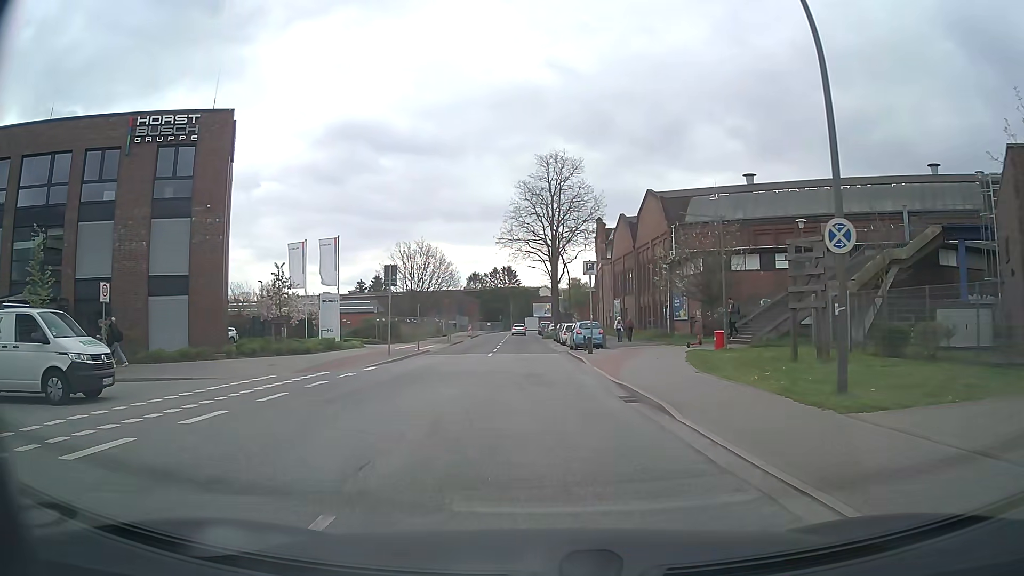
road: residential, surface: asphalt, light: Day
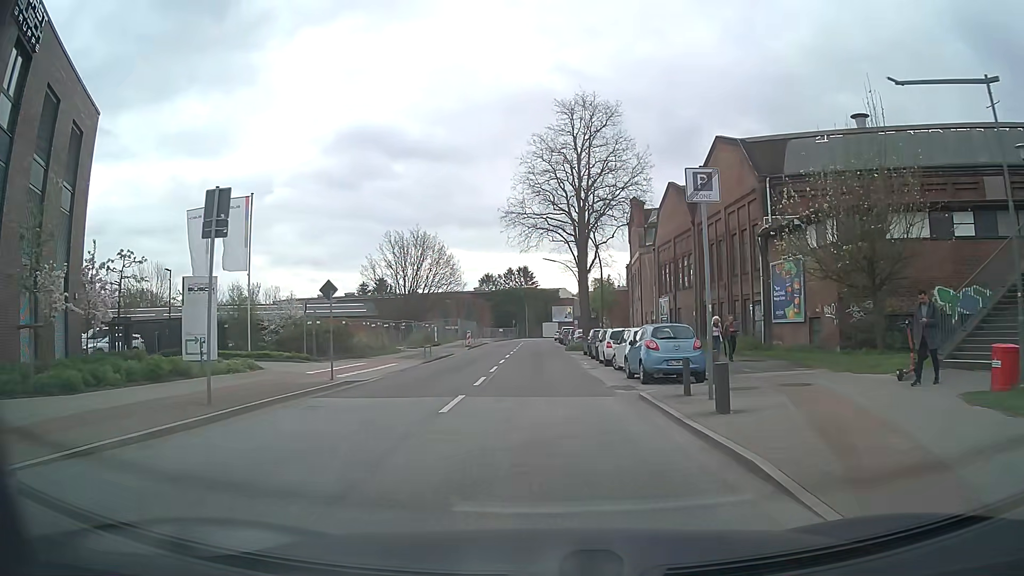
(-0.4, +18.1) m; -2°
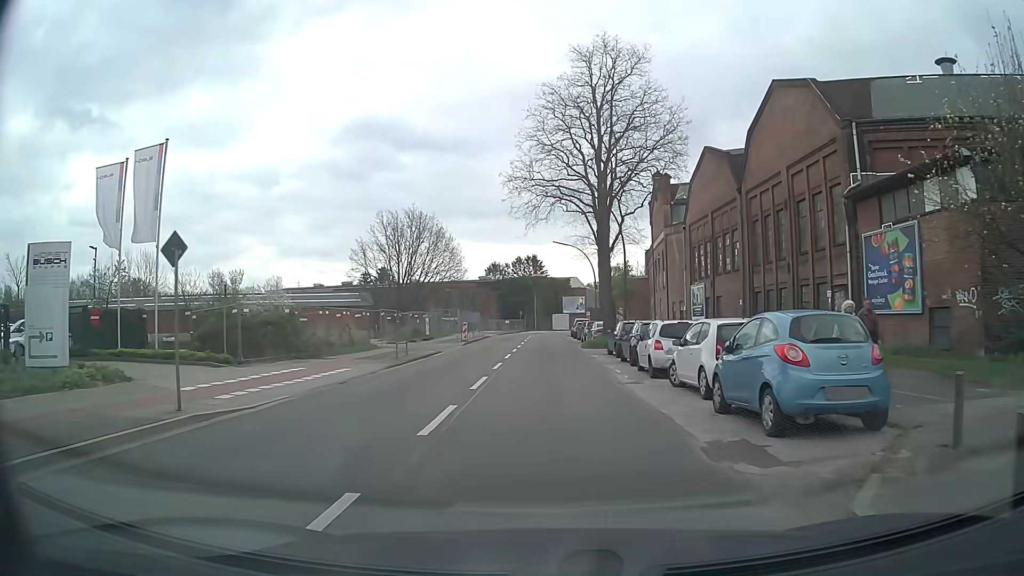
(0.0, +8.9) m; 0°
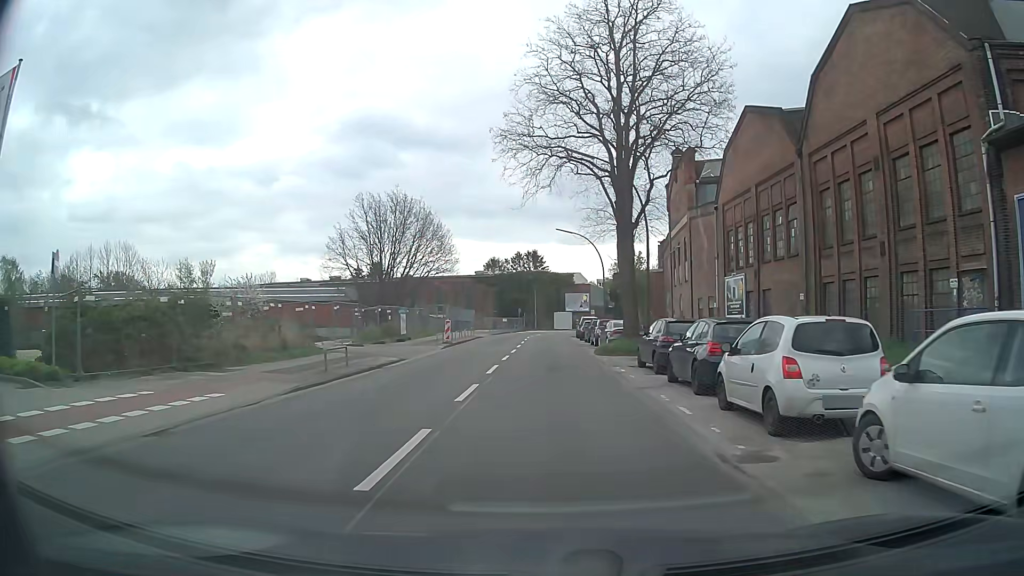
(-0.1, +8.9) m; 0°
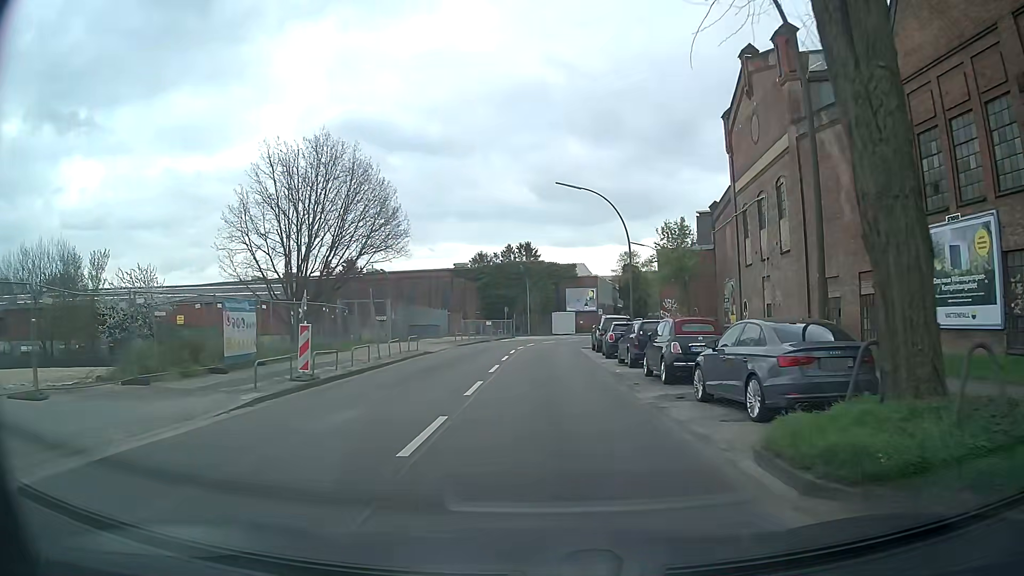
(+0.1, +22.4) m; 0°
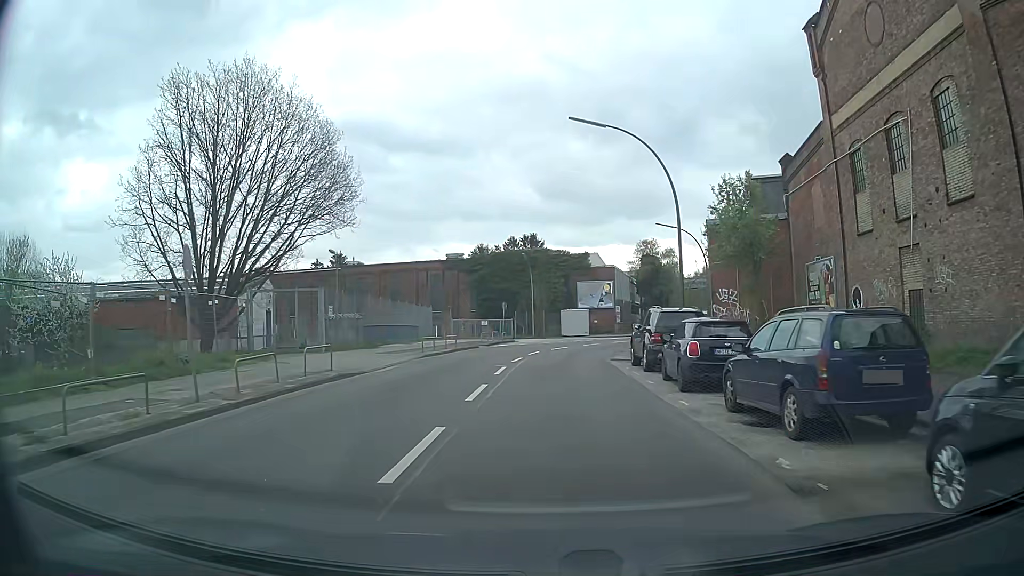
(0.0, +13.4) m; -1°
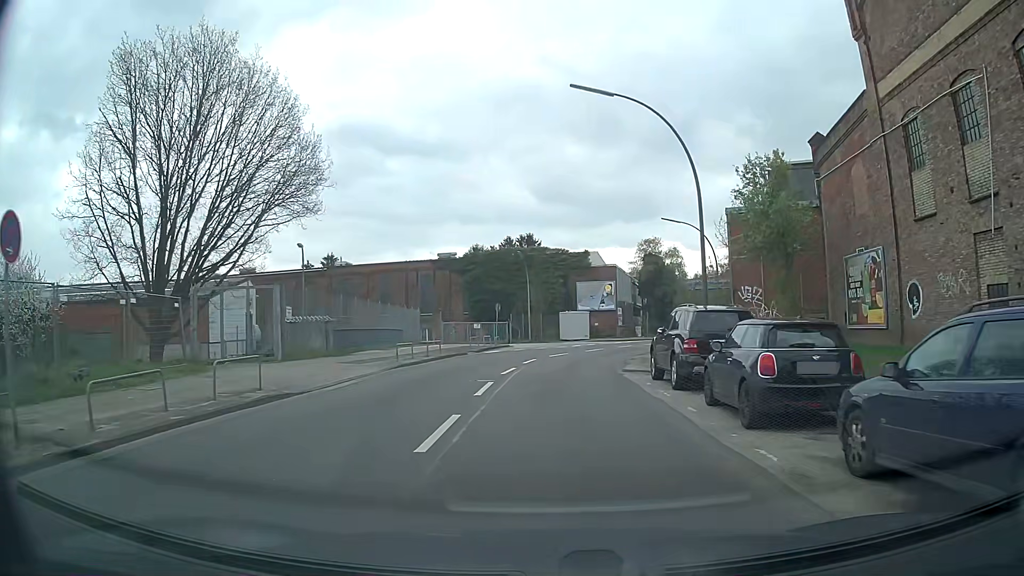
(+0.1, +4.5) m; +2°
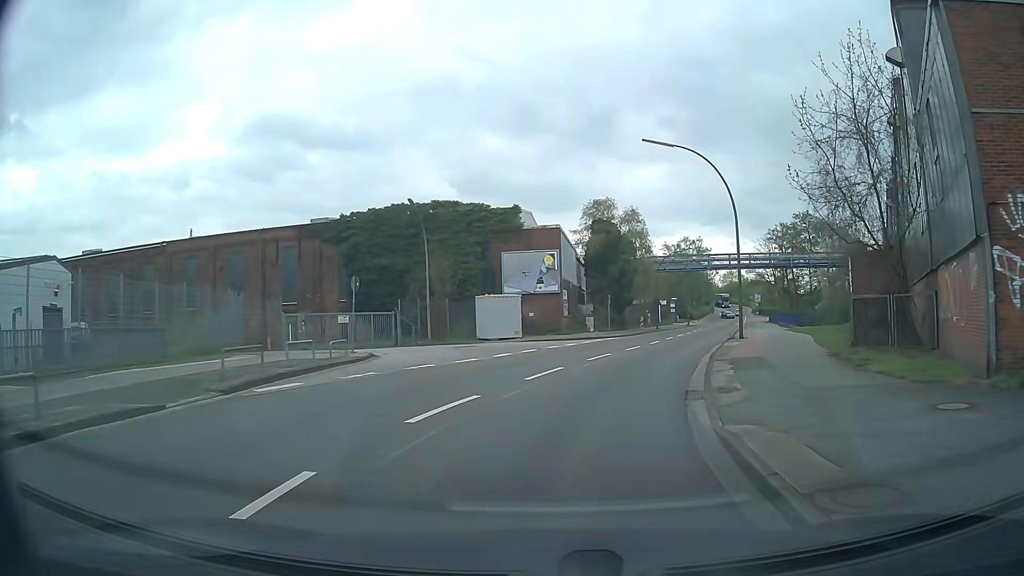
(+0.6, +22.3) m; +5°
(+1, +10) (+3, +20) (+6, +29) (+9, +39) (+12, +48) (+15, +58) (+18, +67) (+21, +77) (+24, +86) (+27, +96) m
